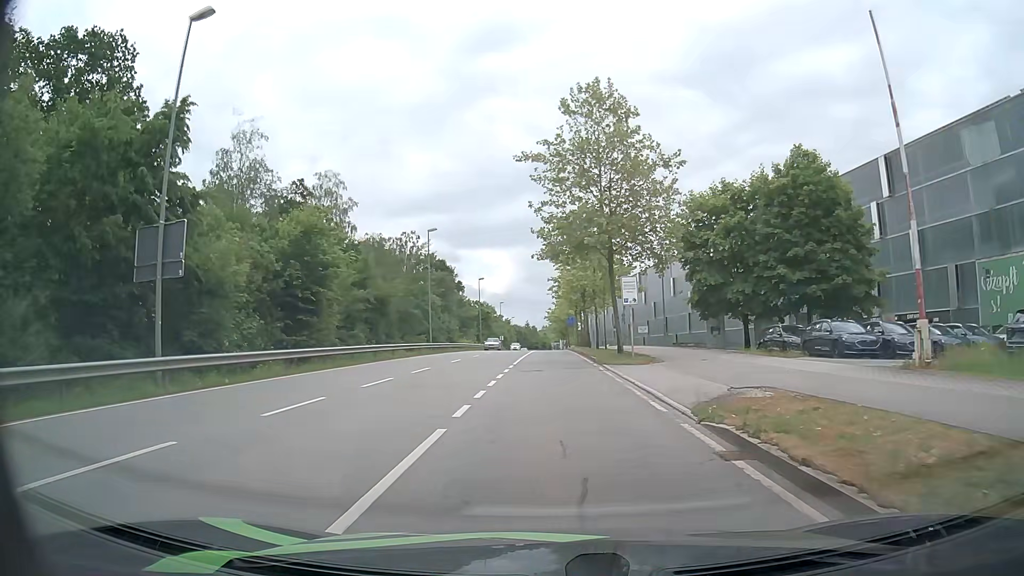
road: secondary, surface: asphalt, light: Day
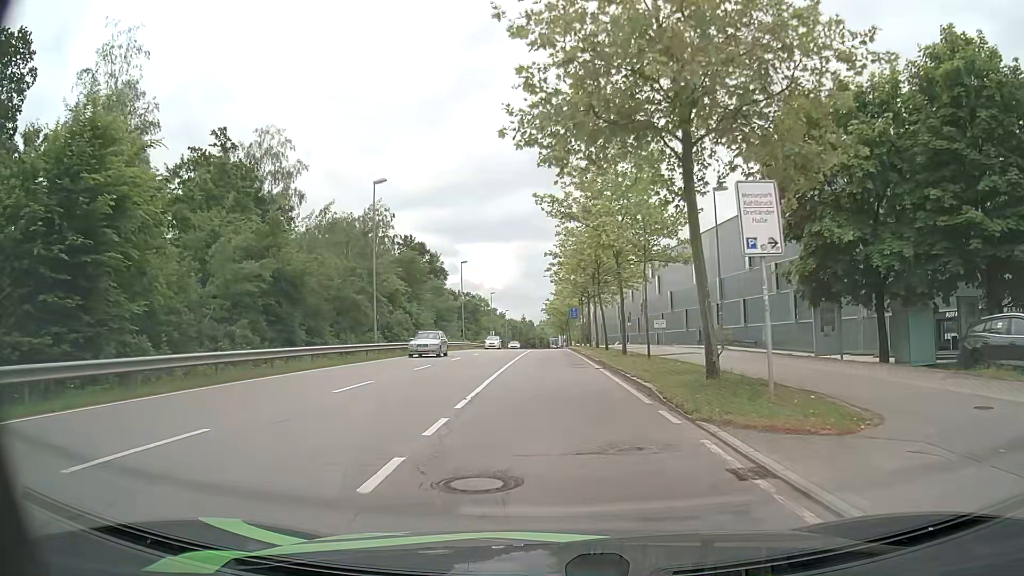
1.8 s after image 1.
(+0.1, +17.3) m; +1°
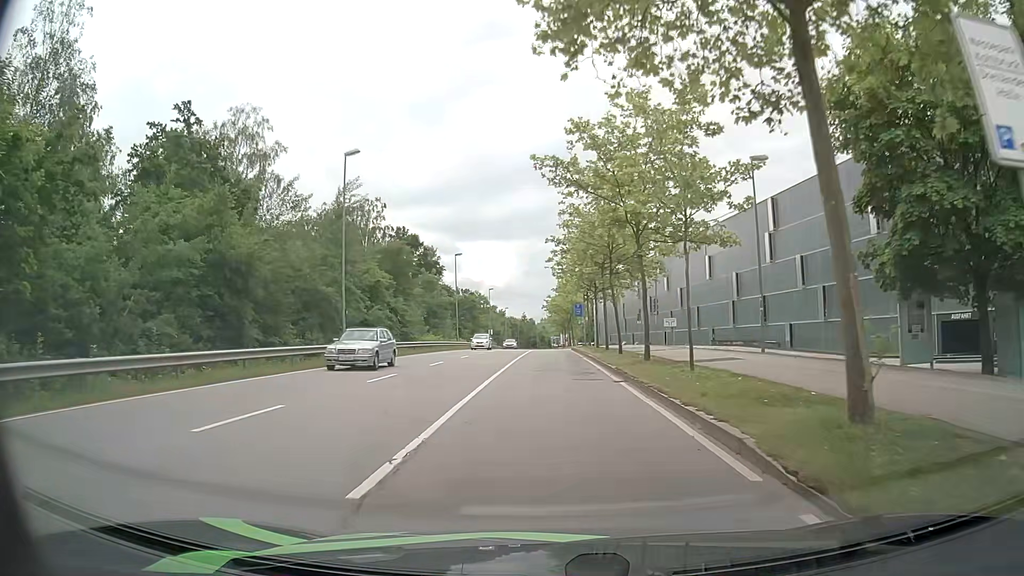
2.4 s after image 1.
(0.0, +6.3) m; -1°
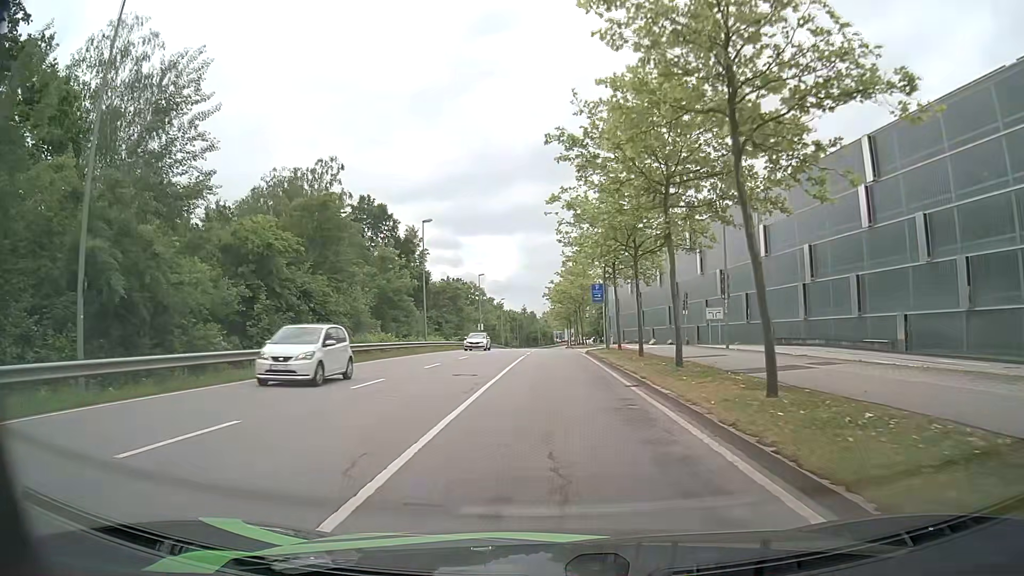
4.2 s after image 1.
(+0.3, +20.0) m; +1°
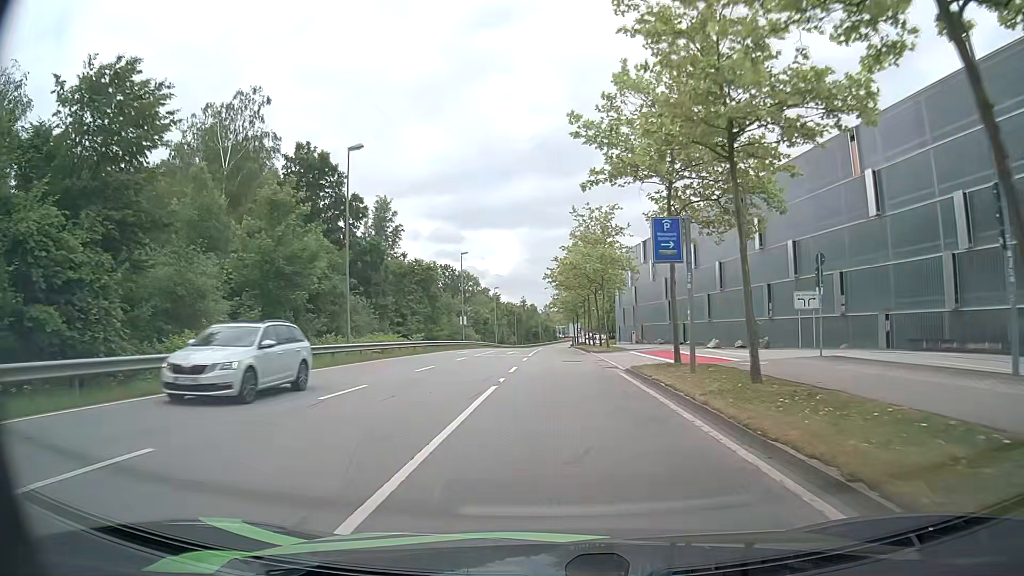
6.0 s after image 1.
(-0.2, +20.9) m; 0°
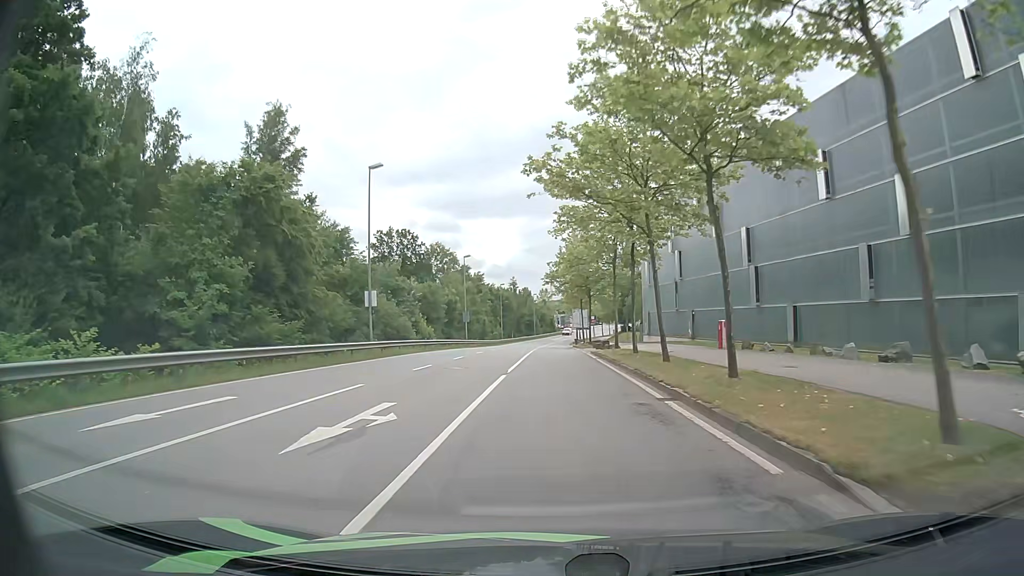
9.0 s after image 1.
(+0.1, +36.2) m; 0°
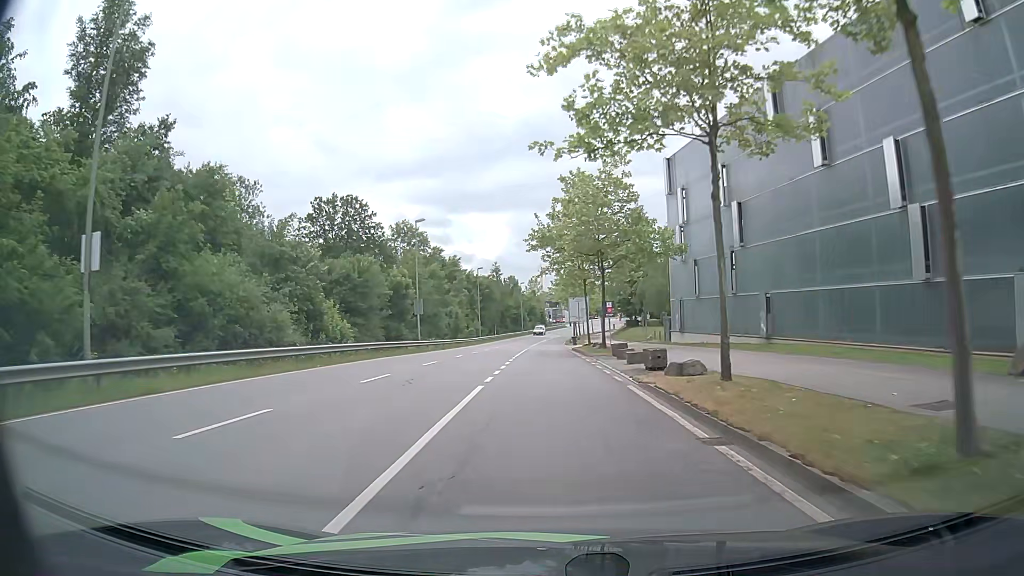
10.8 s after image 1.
(+0.1, +23.1) m; 0°
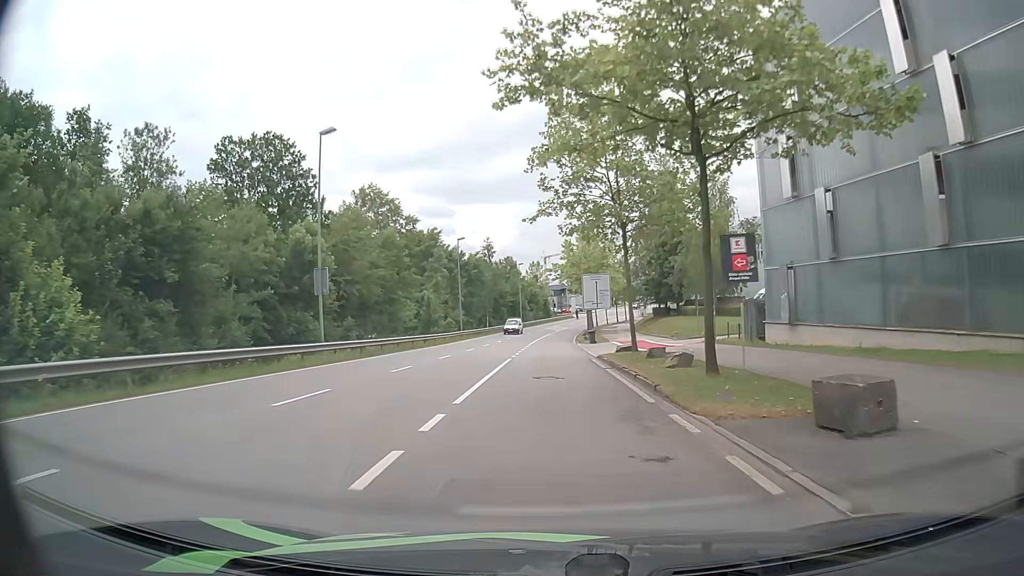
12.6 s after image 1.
(+0.1, +23.5) m; 0°
(0, +10) (0, +20) (0, +30) (0, +40) (0, +50) (0, +60) (+1, +70) (+1, +80) (+2, +90) (+3, +100) m
